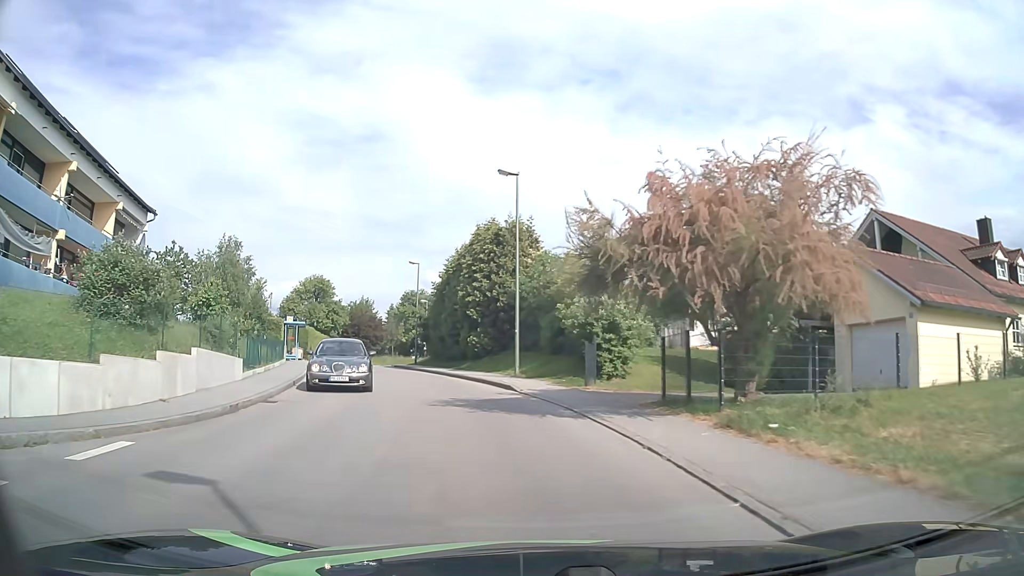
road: unclassified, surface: asphalt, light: Day
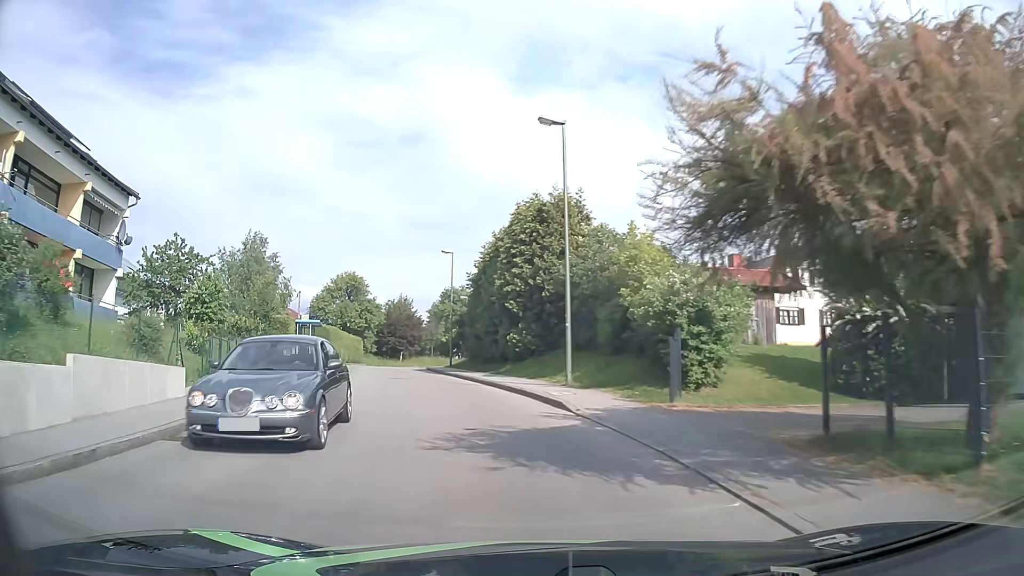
(-0.2, +6.1) m; -4°
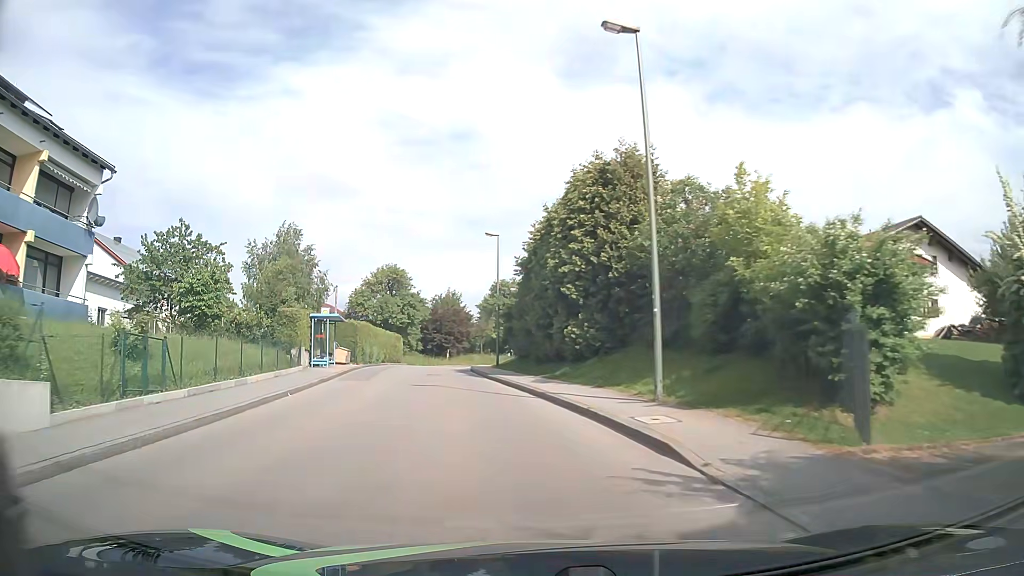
(-0.3, +6.2) m; -5°
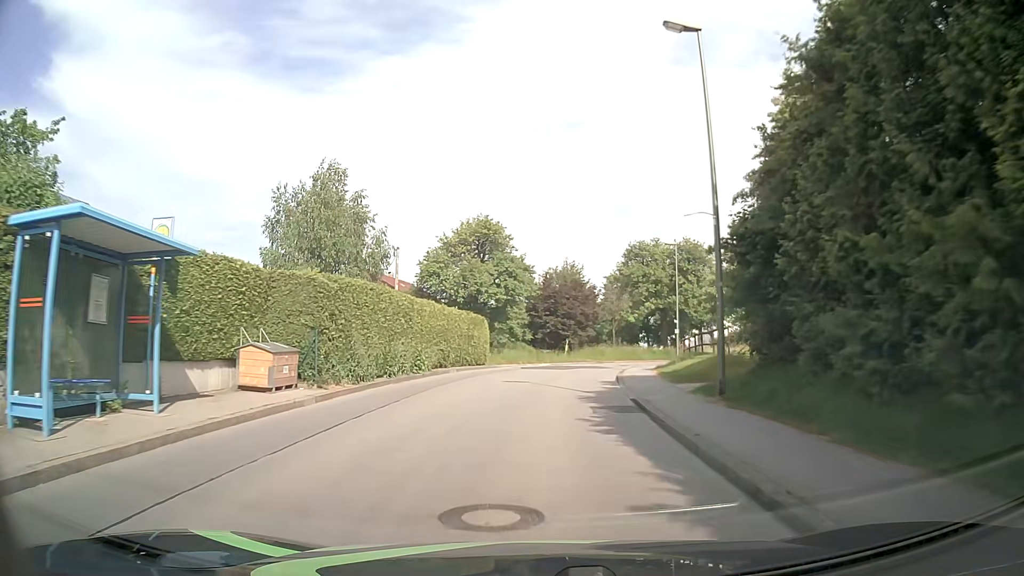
(-3.1, +26.0) m; -10°
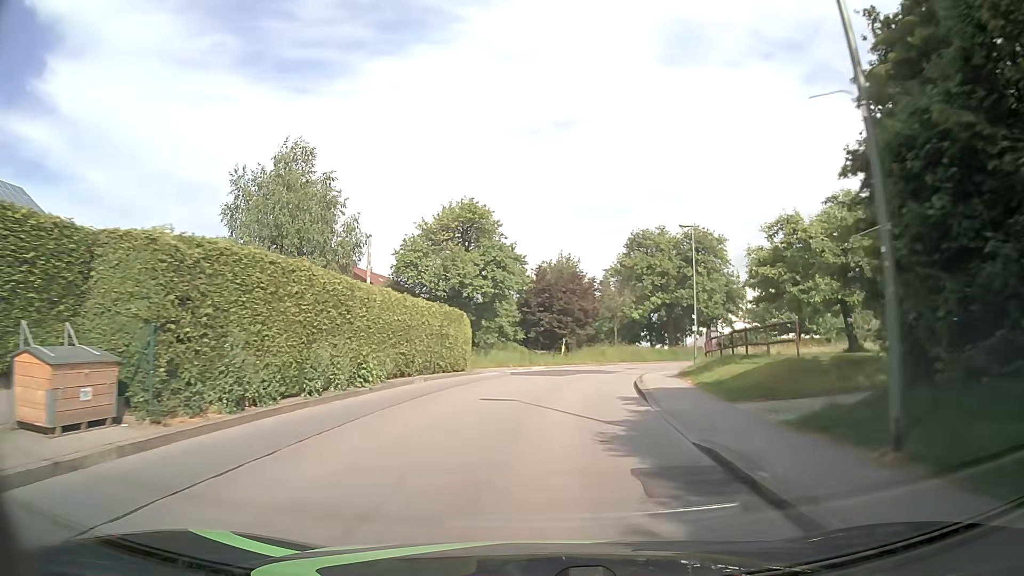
(+0.1, +6.7) m; +1°
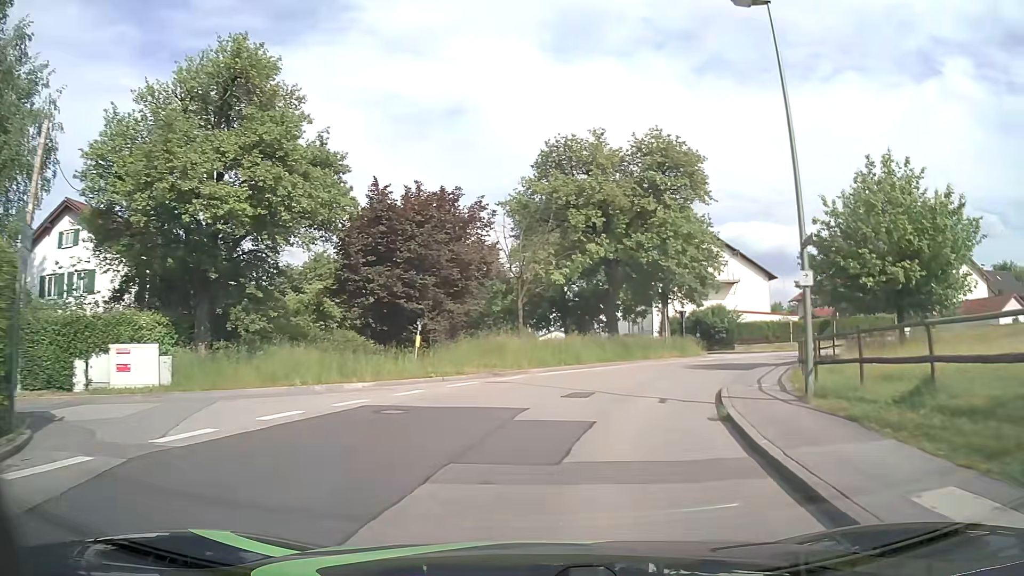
(+1.8, +25.5) m; +10°
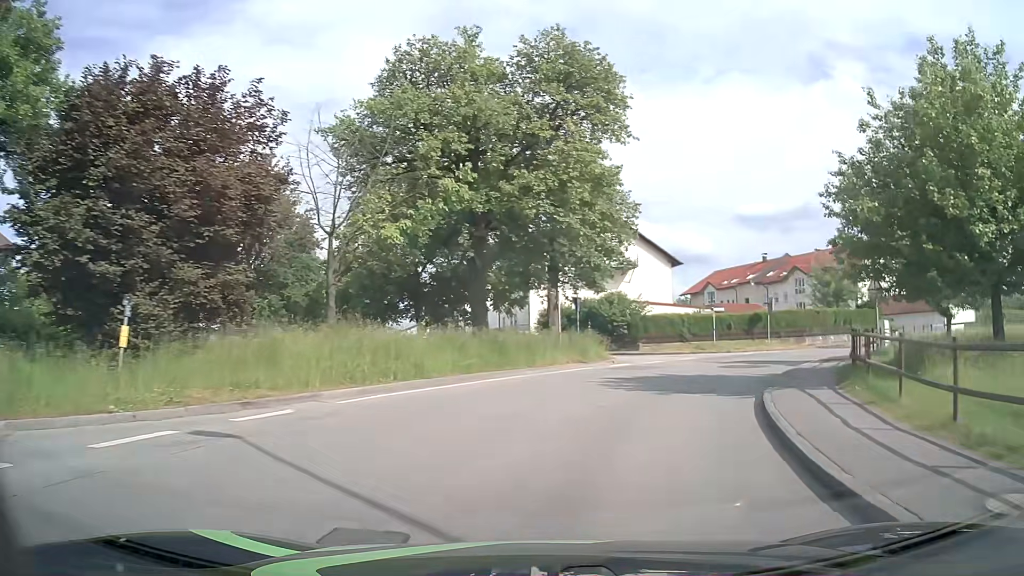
(+1.0, +11.8) m; +11°
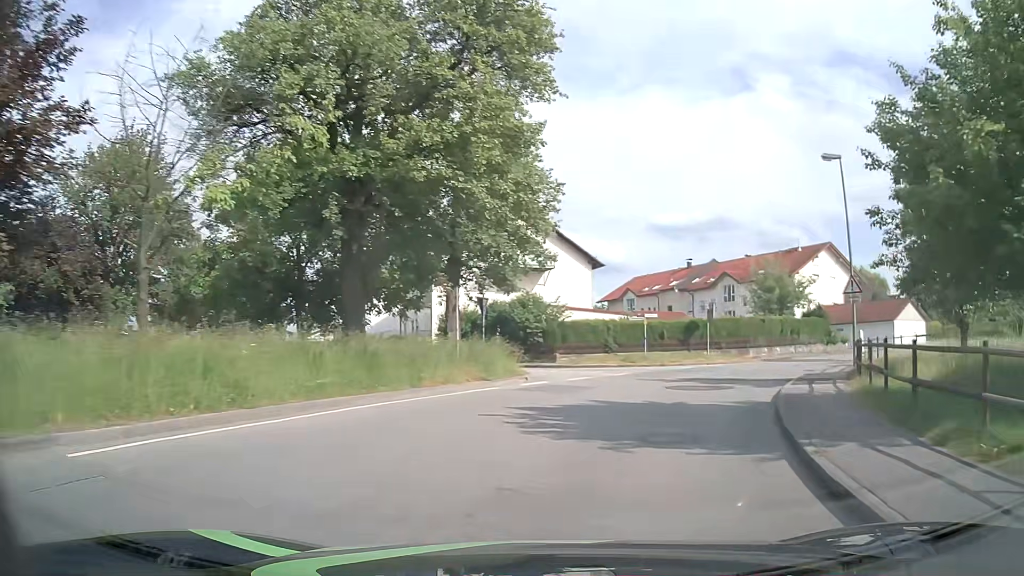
(+0.3, +5.8) m; +7°
(+1, +10) (+5, +19) (+10, +28) (+17, +35) (+25, +41) (+34, +46) (+42, +51) (+51, +57) (+59, +62) (+68, +67) m
